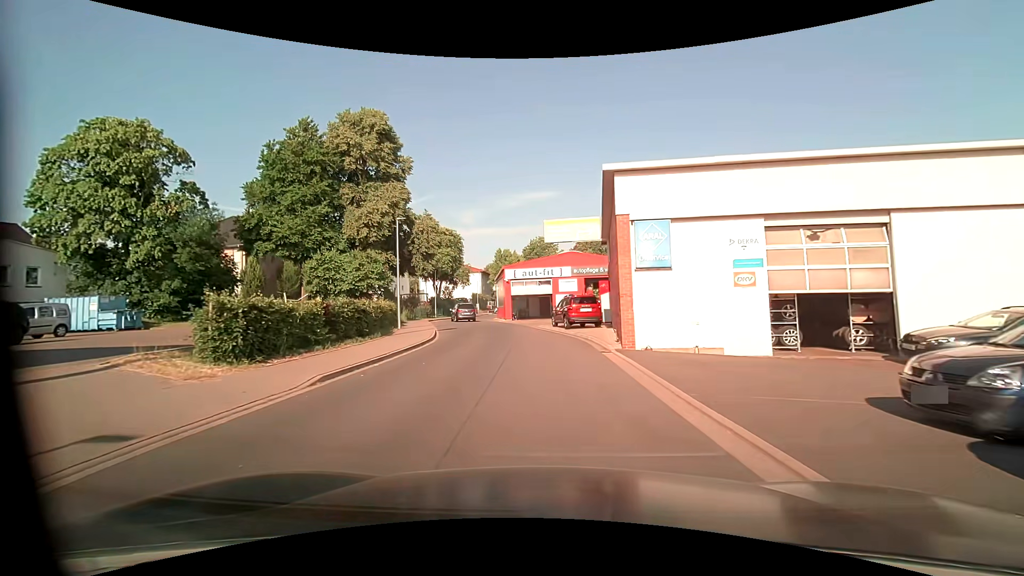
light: Day
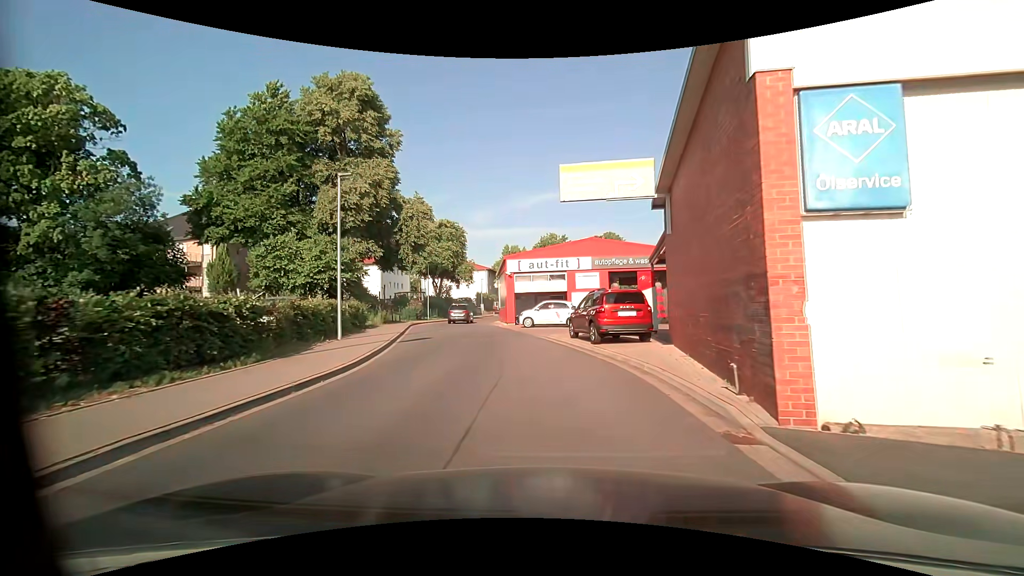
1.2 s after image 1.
(0.0, +9.1) m; -1°
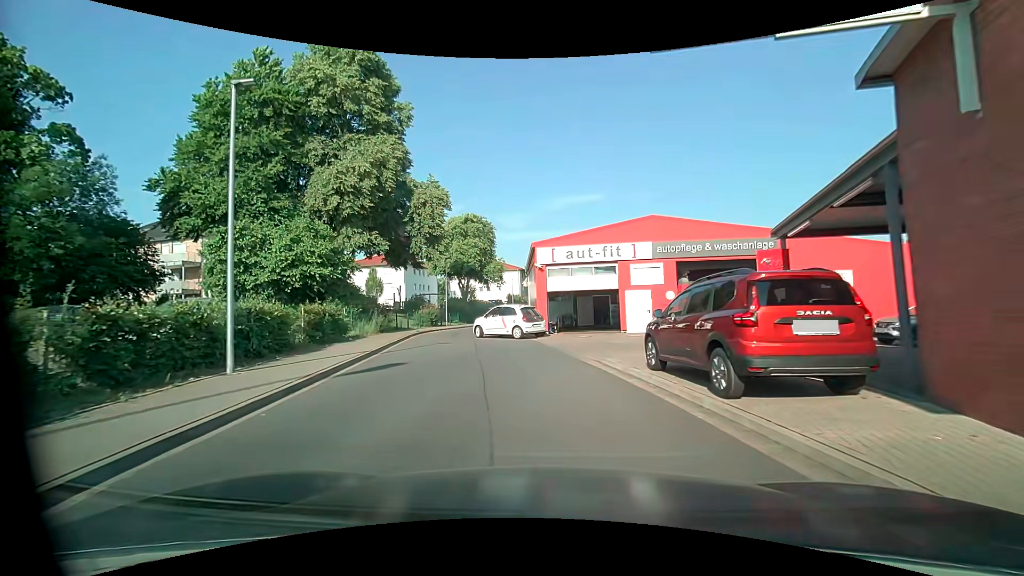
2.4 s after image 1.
(-0.2, +8.3) m; -4°
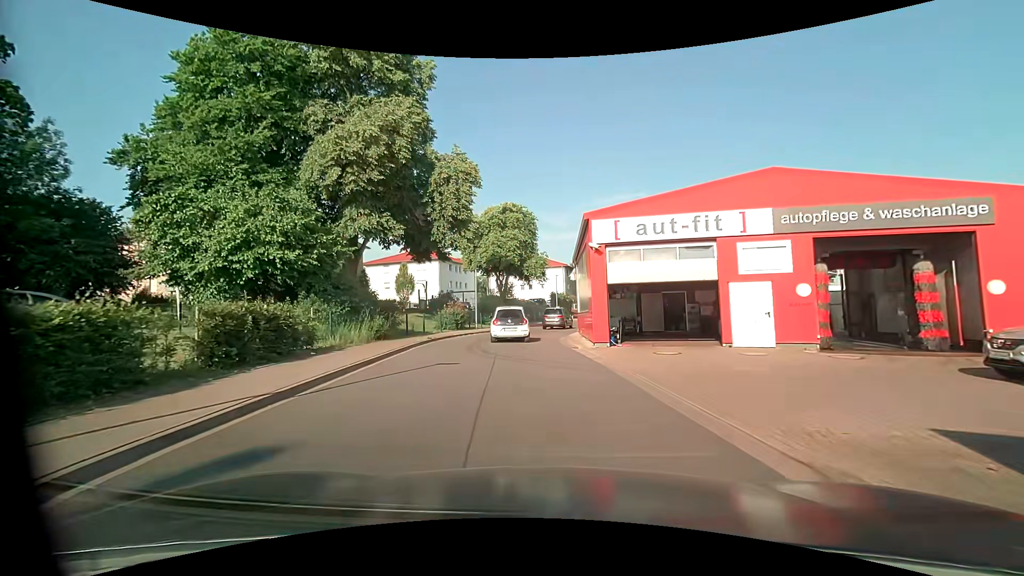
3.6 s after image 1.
(-0.4, +7.8) m; -4°
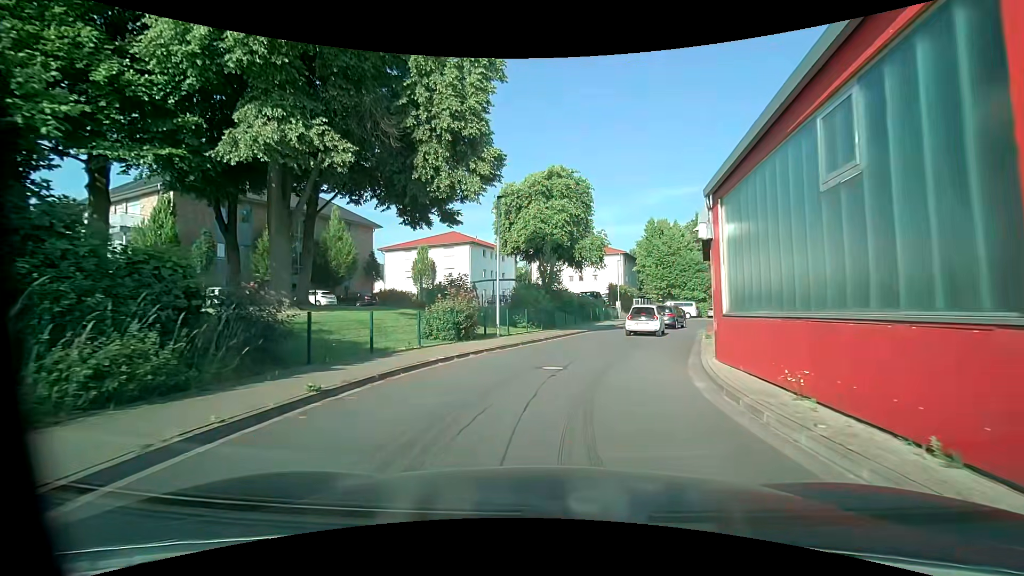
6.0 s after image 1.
(-1.1, +15.4) m; -6°
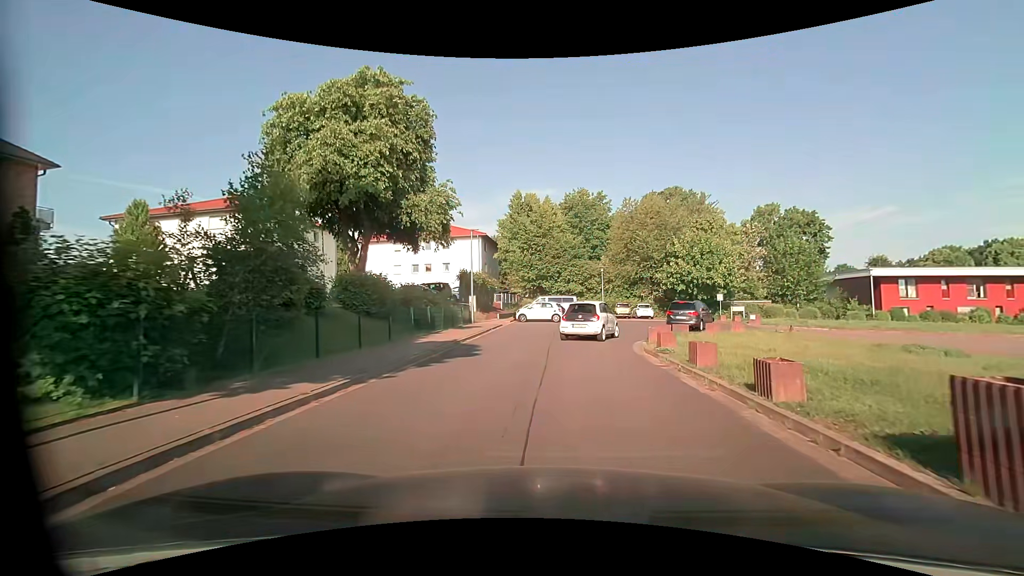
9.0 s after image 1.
(+2.8, +20.0) m; +17°
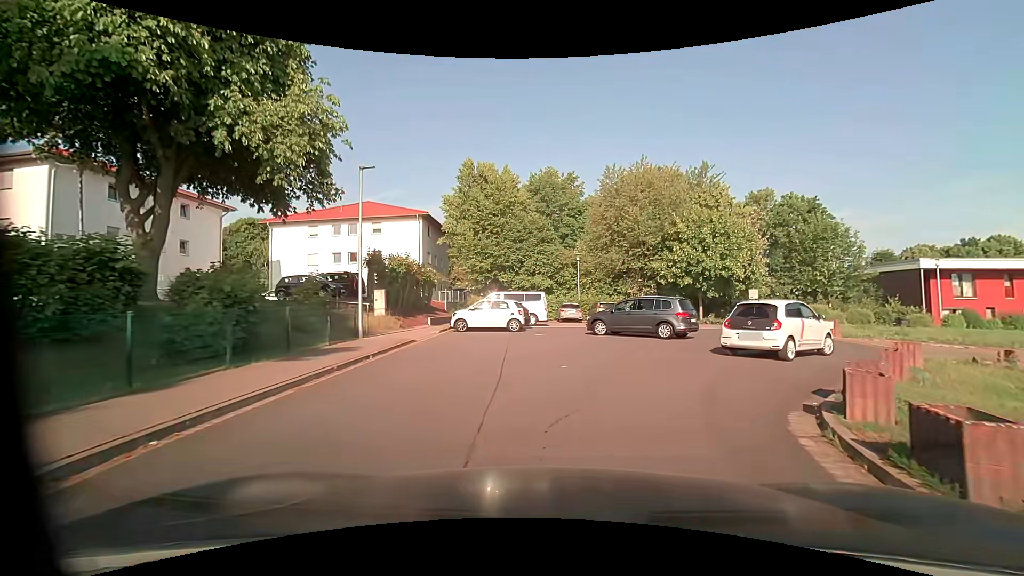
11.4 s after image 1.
(+0.2, +14.0) m; +4°
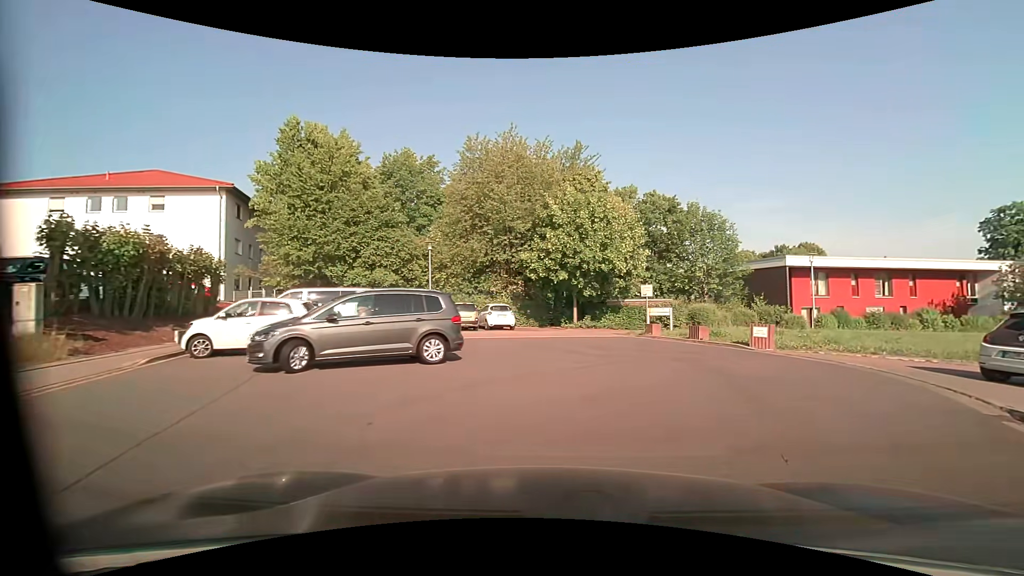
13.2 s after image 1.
(+0.9, +8.9) m; +15°
